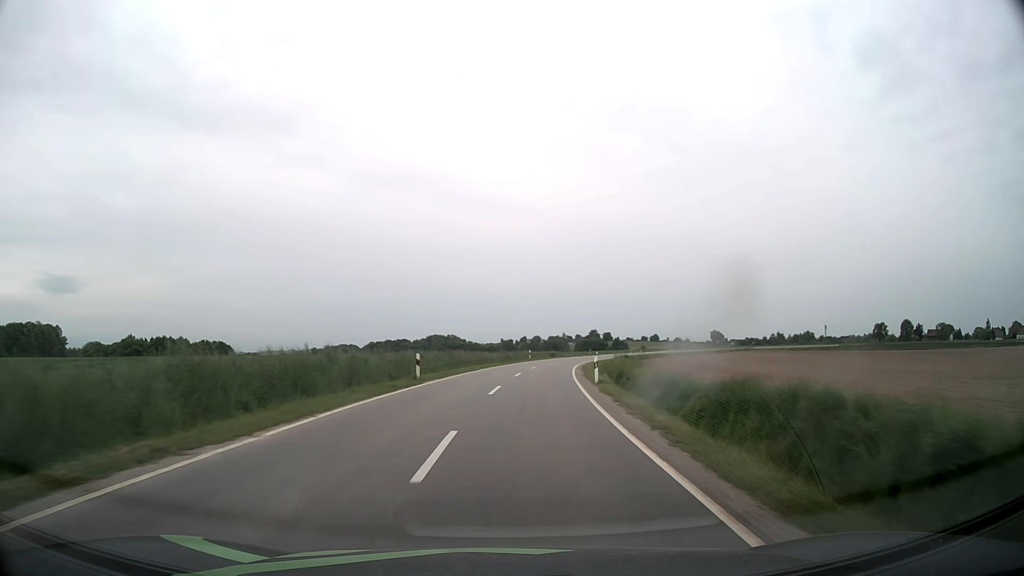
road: tertiary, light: Day
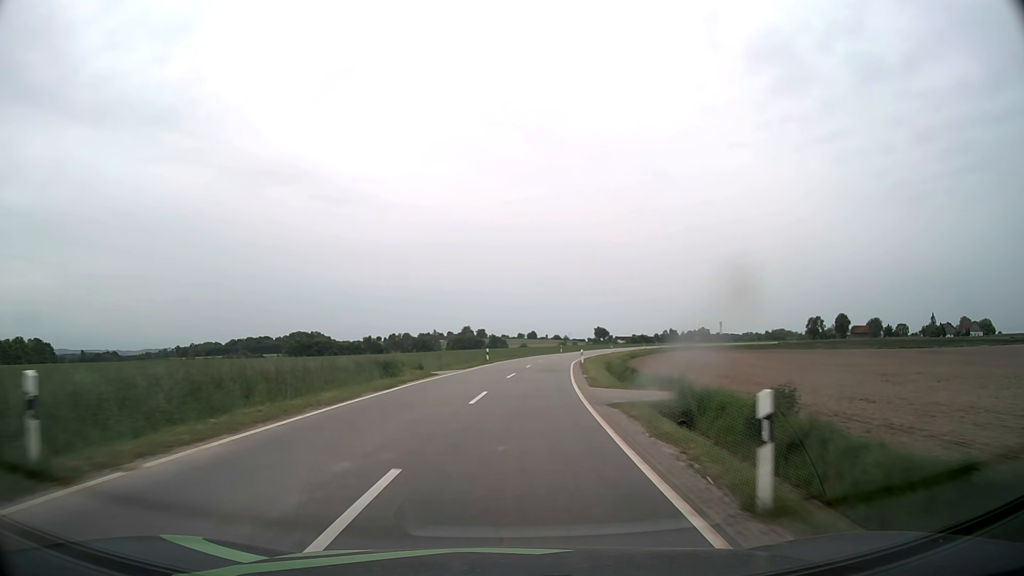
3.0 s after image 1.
(+6.0, +63.7) m; +11°
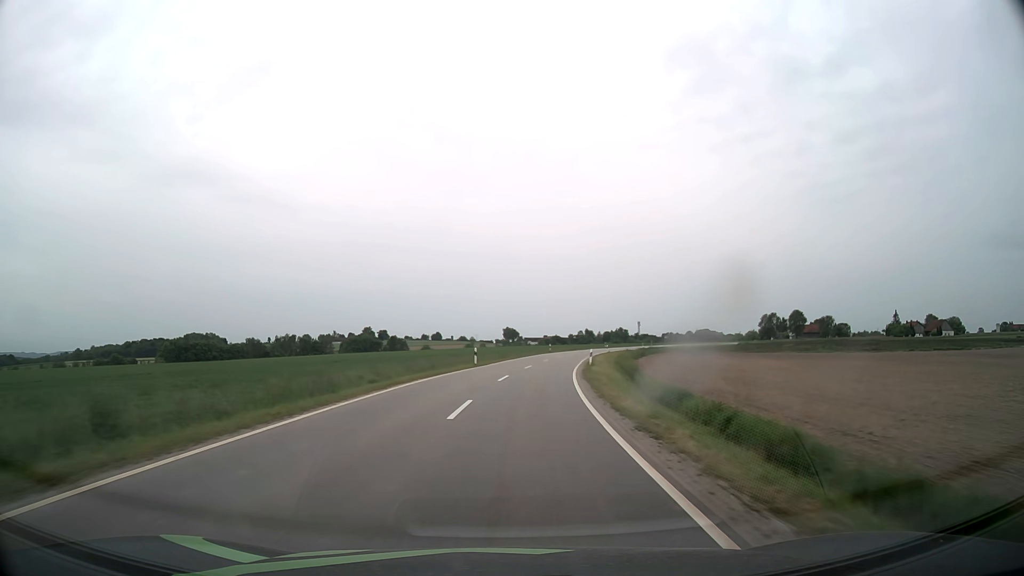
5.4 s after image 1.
(+3.8, +51.8) m; +8°
(0, +10) (+1, +20) (+1, +30) (+2, +40) (+4, +50) (+5, +60) (+7, +70) (+9, +79) (+12, +89) (+14, +99) m
